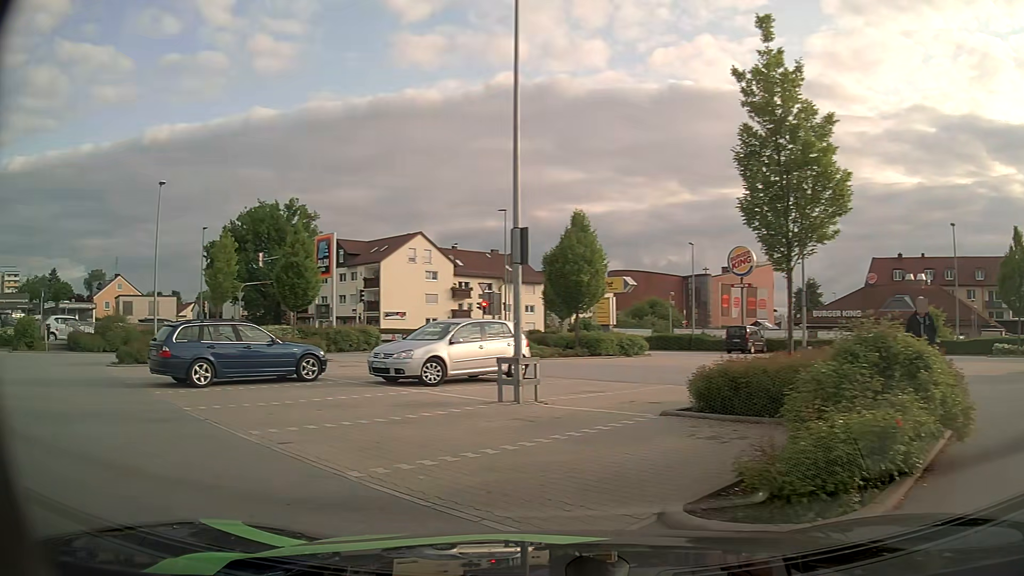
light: Day
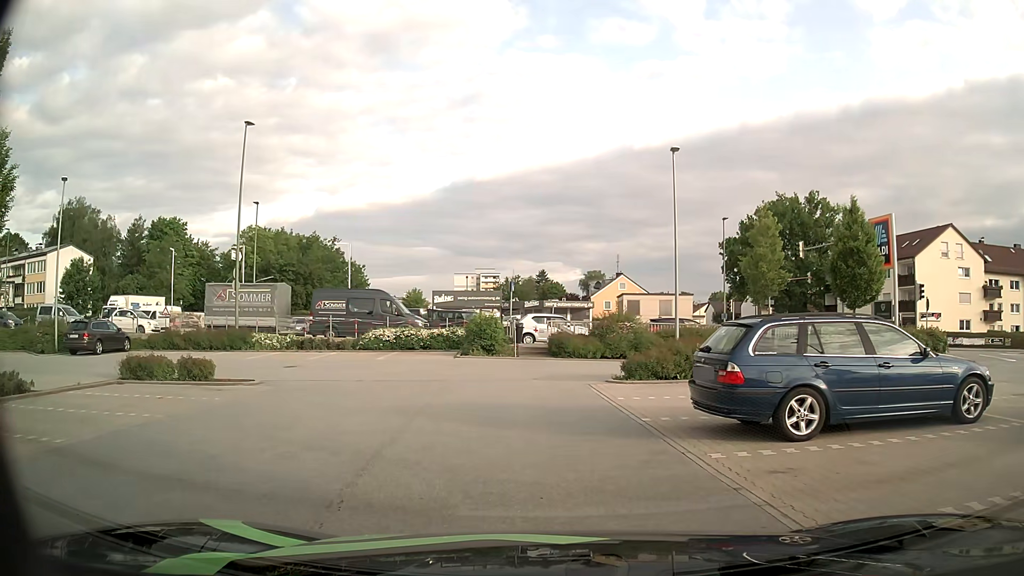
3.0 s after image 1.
(-3.1, +6.2) m; -43°
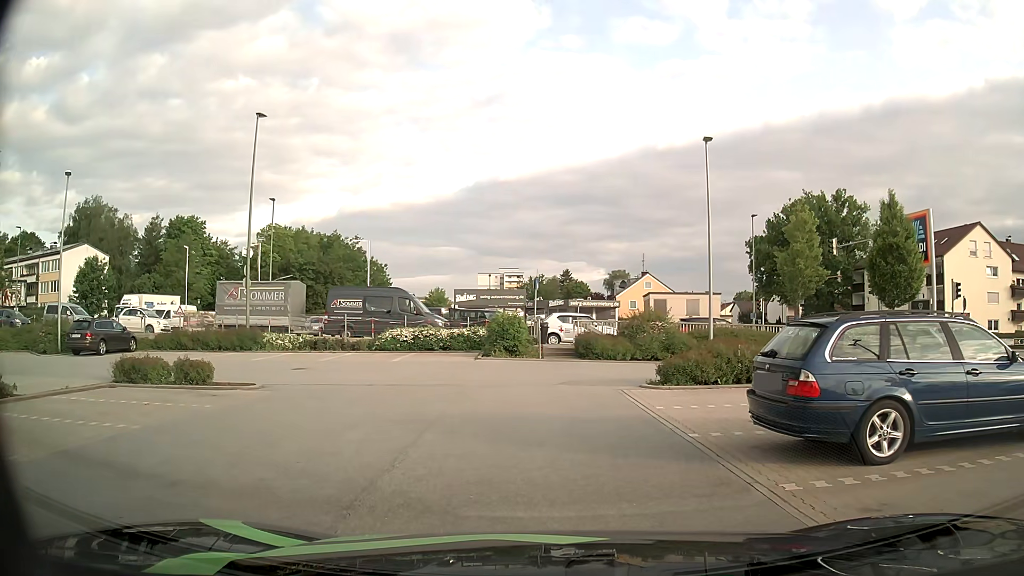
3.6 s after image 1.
(0.0, +1.4) m; -1°
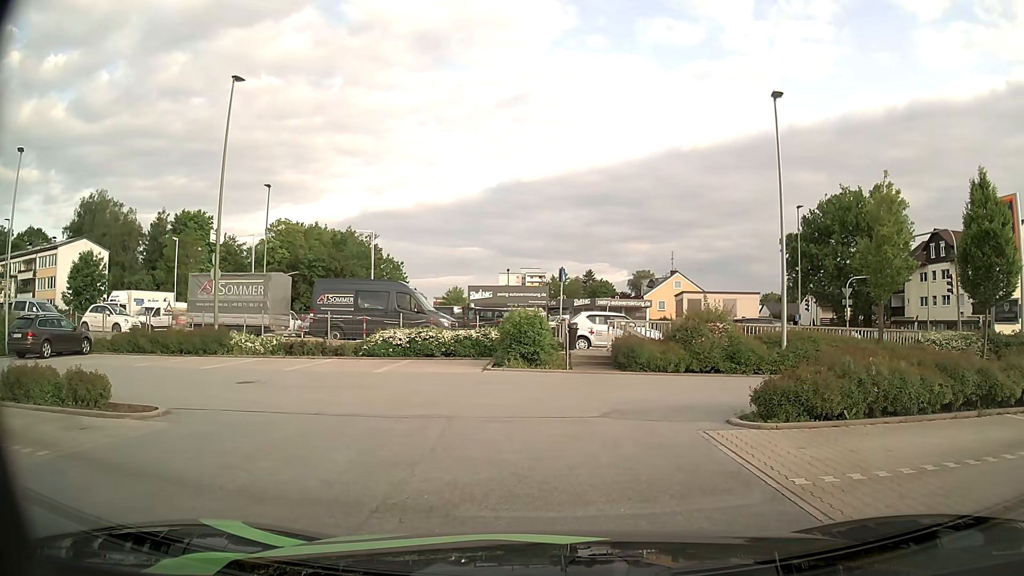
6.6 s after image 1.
(-0.3, +5.1) m; -3°
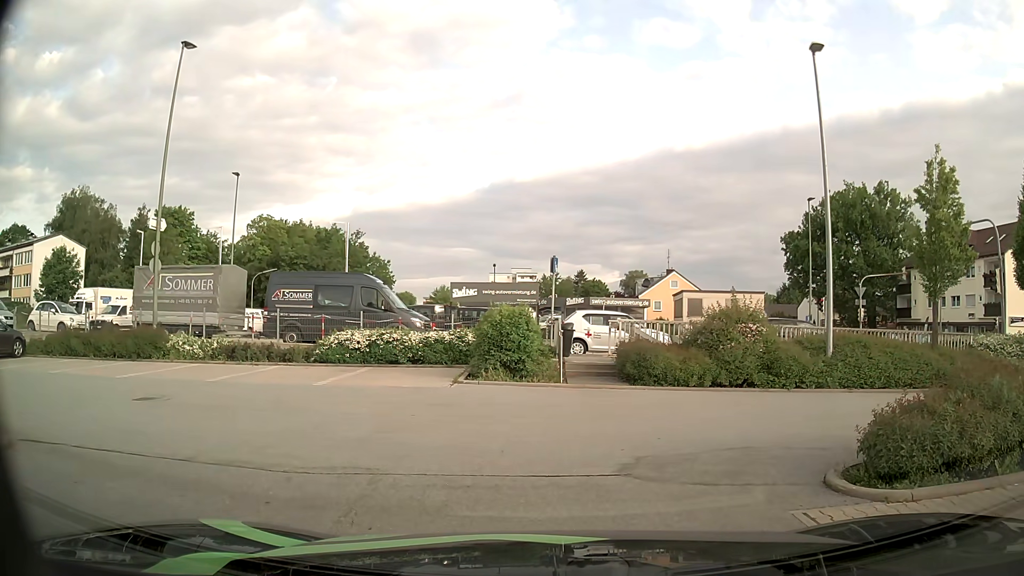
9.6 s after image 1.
(0.0, +3.7) m; 0°
